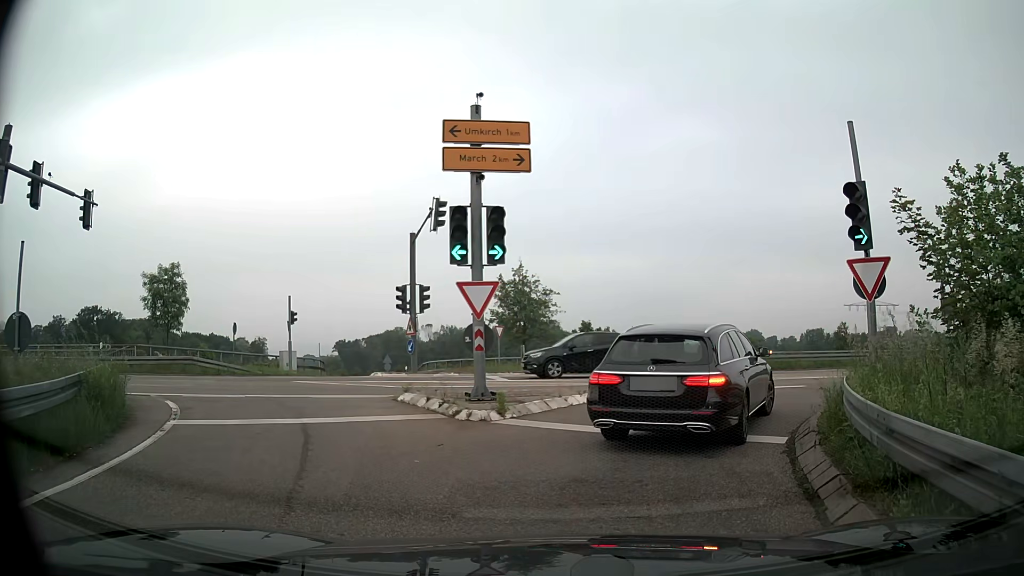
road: trunk_link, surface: asphalt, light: Day
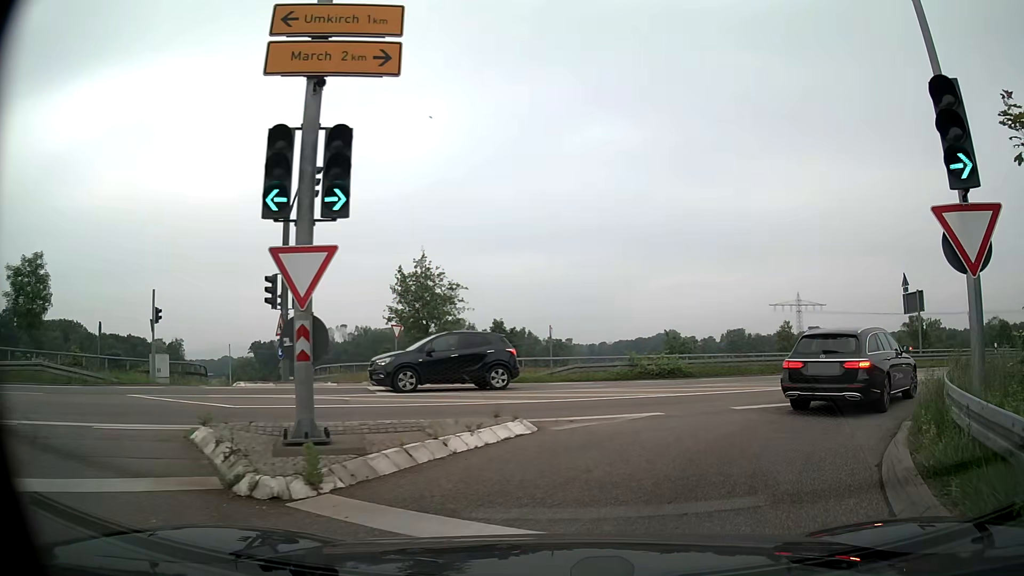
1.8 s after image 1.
(+0.5, +5.5) m; +10°
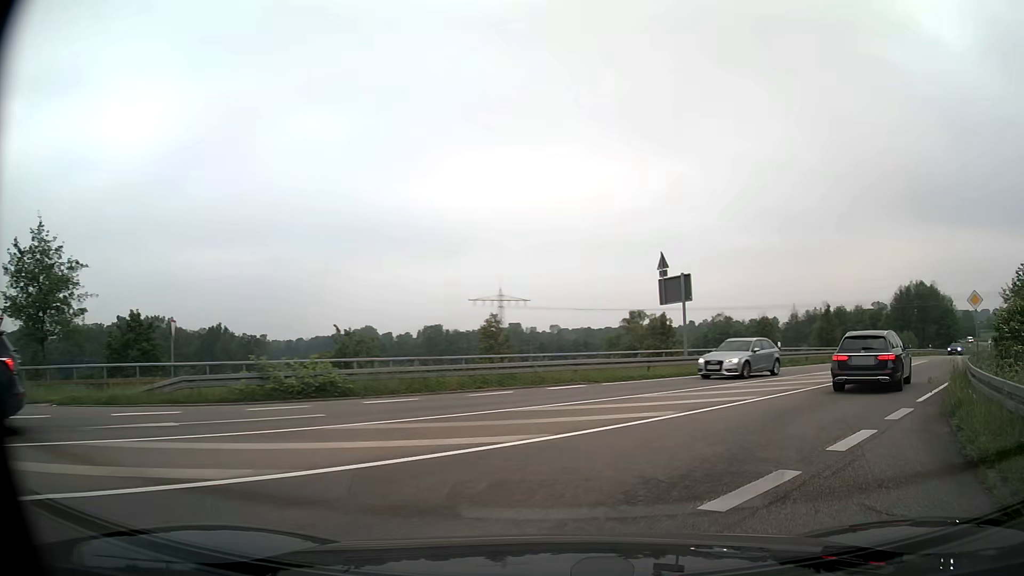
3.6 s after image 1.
(+2.0, +9.9) m; +25°
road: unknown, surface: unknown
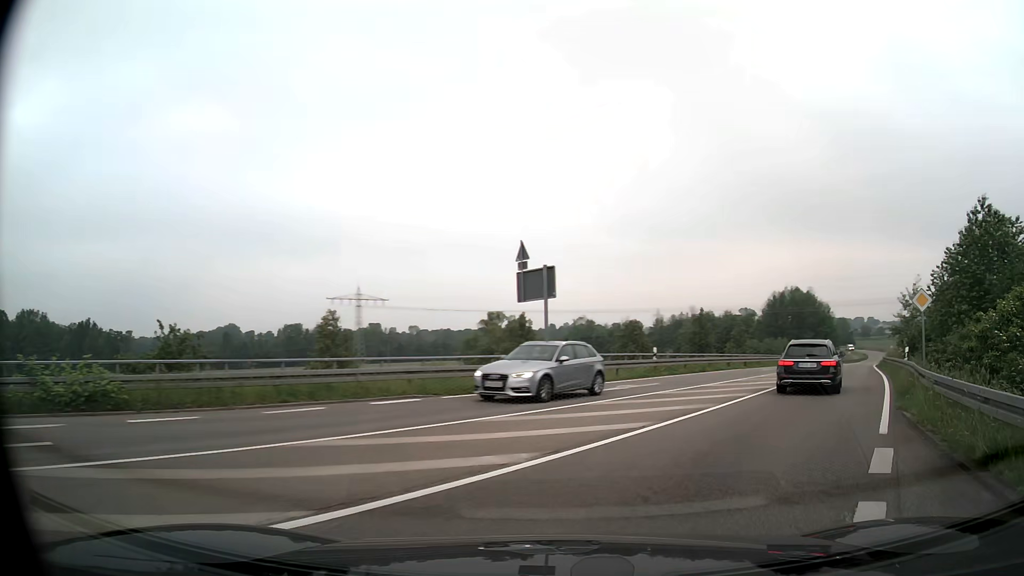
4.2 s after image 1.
(+0.4, +4.4) m; +12°
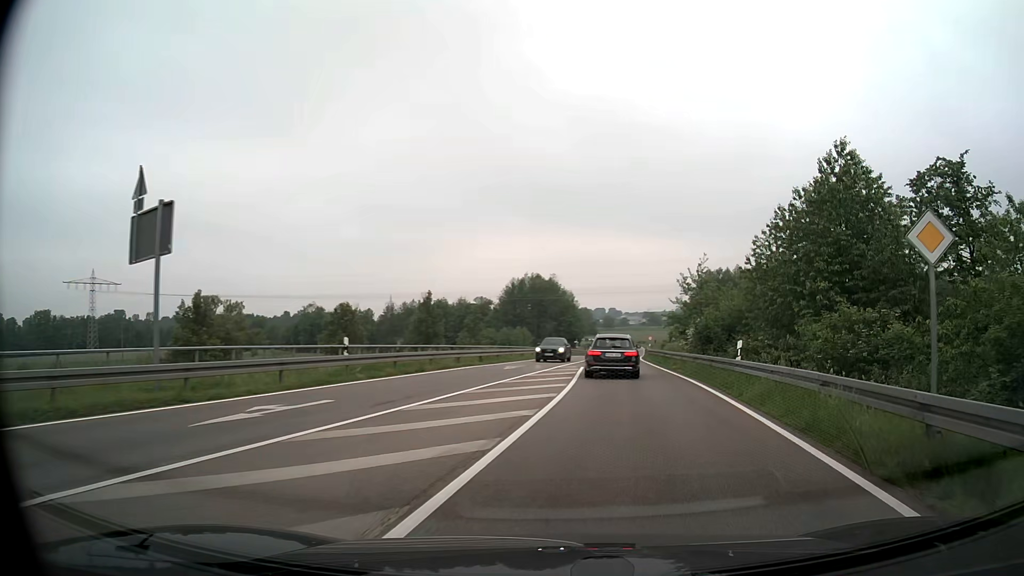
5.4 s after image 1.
(+2.2, +10.2) m; +22°
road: secondary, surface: asphalt
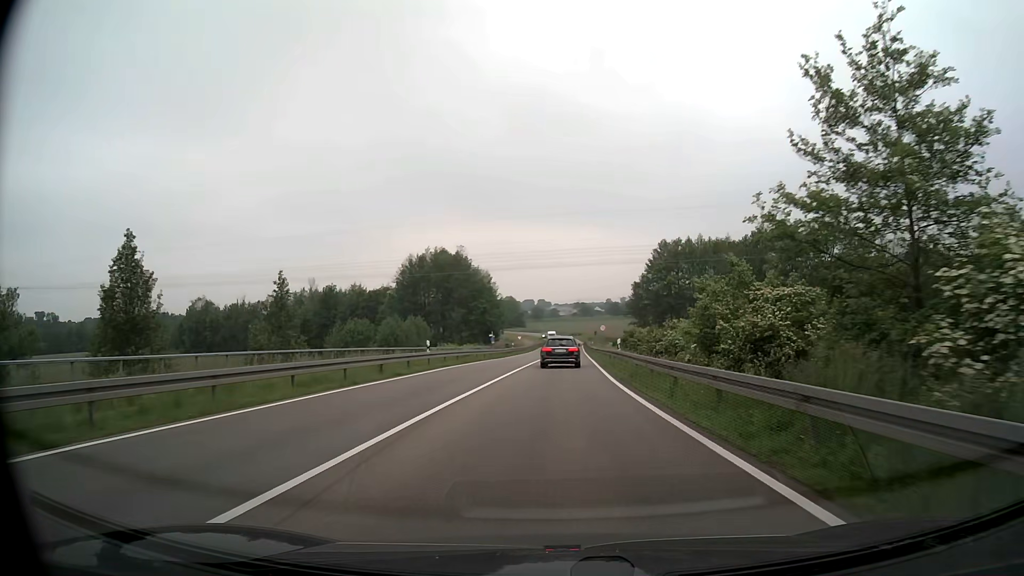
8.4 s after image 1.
(+2.7, +36.2) m; +5°
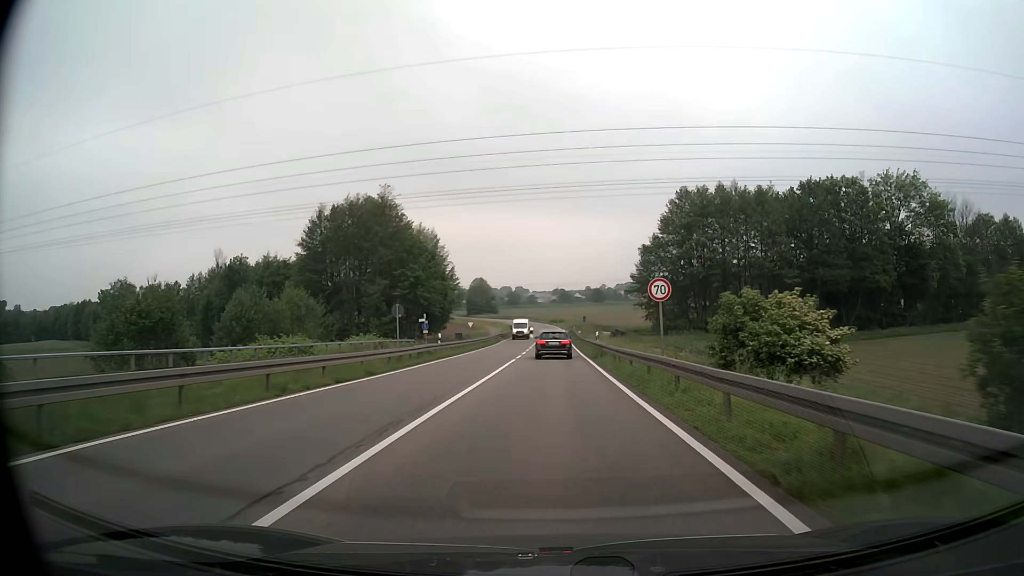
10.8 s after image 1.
(+0.7, +37.9) m; +2°
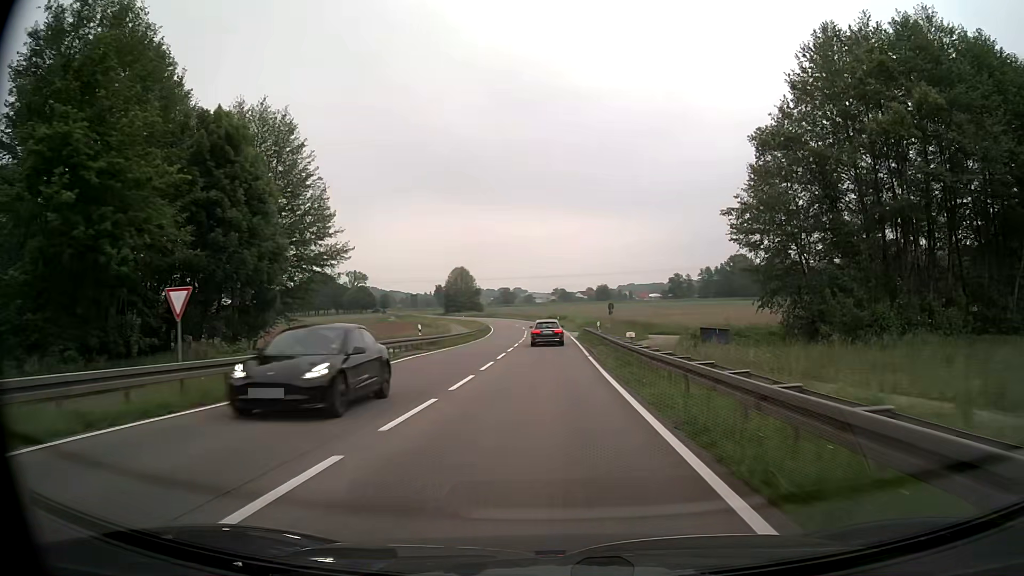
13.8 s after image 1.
(+0.3, +51.1) m; 0°
(0, +10) (0, +20) (0, +30) (0, +40) (-1, +50) (-1, +60) (-1, +70) (-2, +80) (-3, +90) (-4, +100) m
